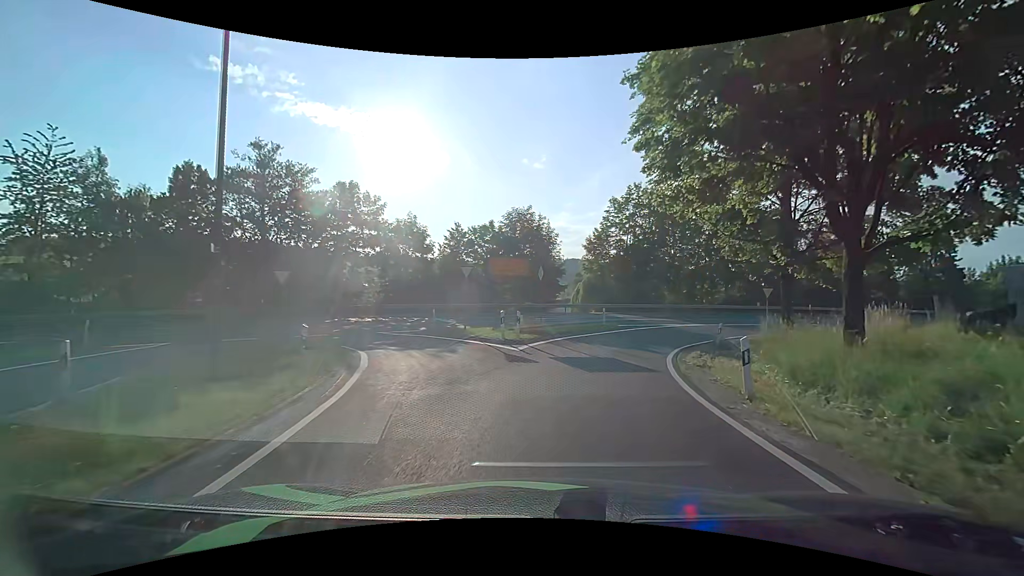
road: unclassified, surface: asphalt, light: Day
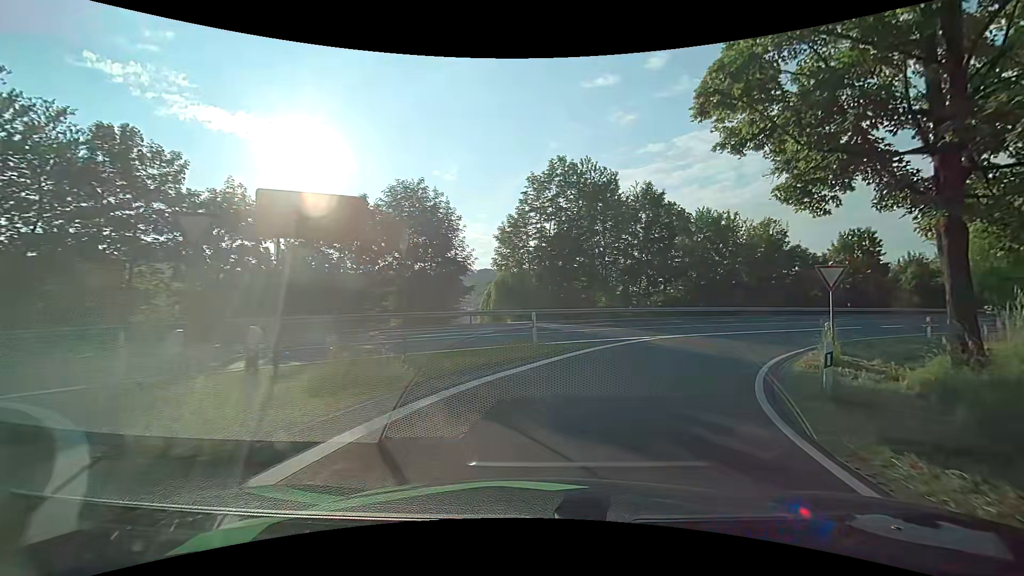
(+0.9, +13.7) m; +9°
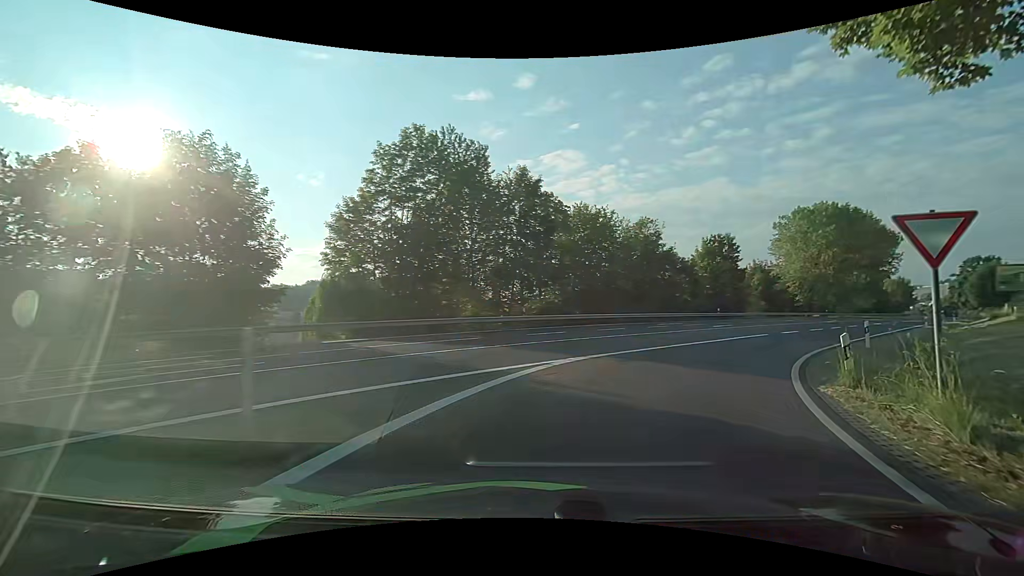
(+1.2, +9.4) m; +15°
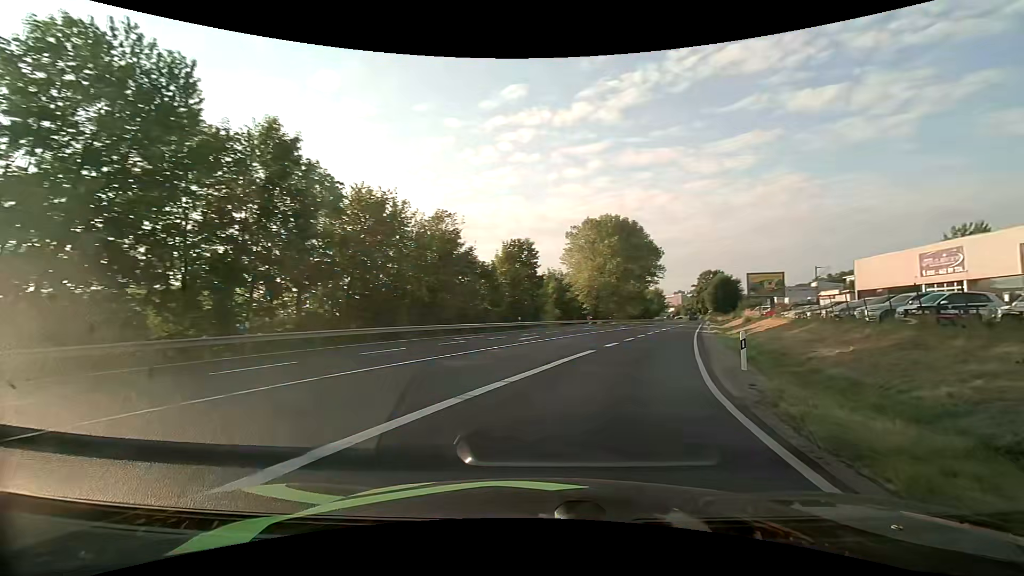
(+1.8, +9.9) m; +22°
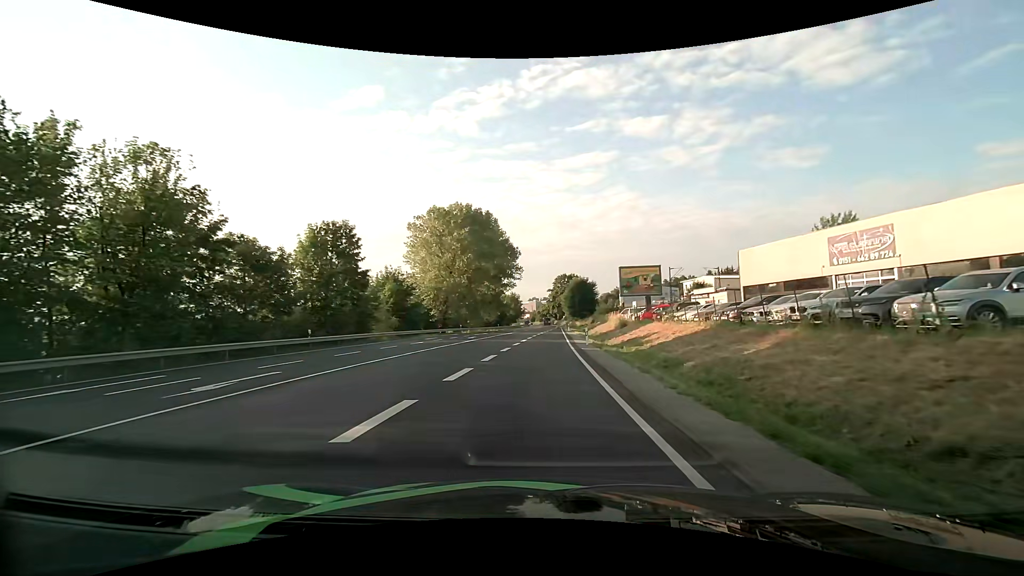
(+3.3, +16.3) m; +17°
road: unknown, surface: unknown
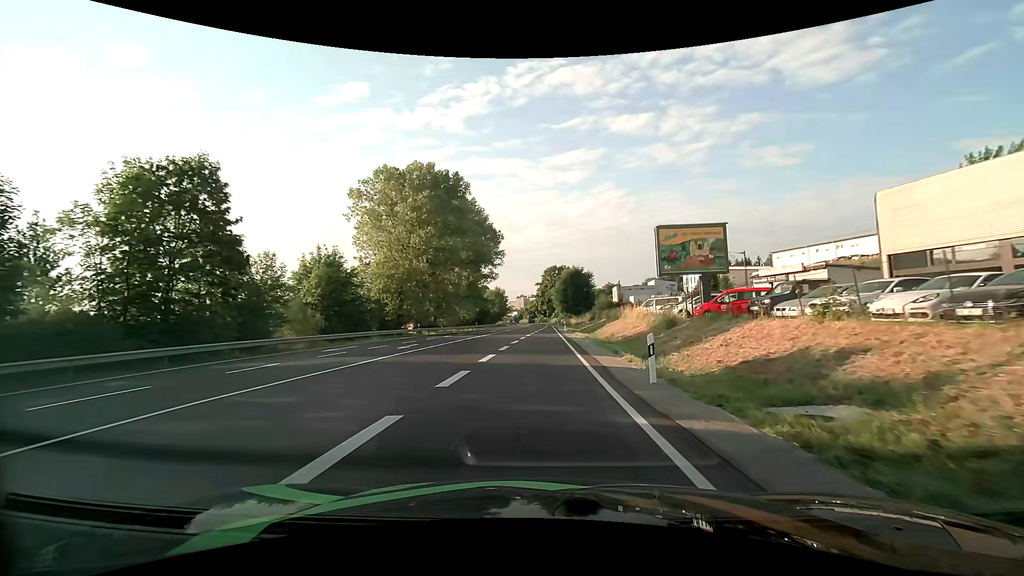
(+0.2, +20.2) m; +1°
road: primary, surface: asphalt
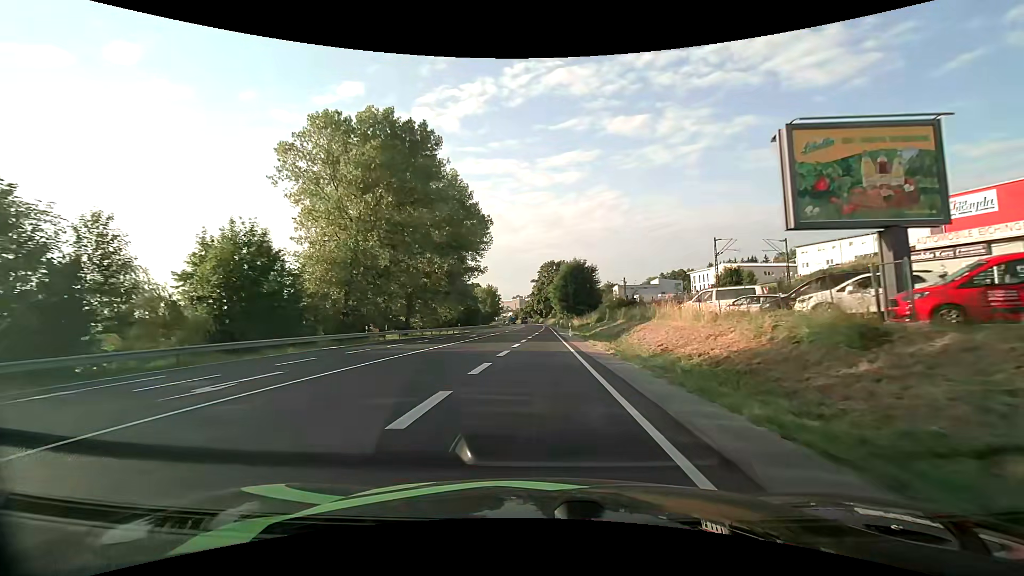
(+0.1, +16.0) m; 0°
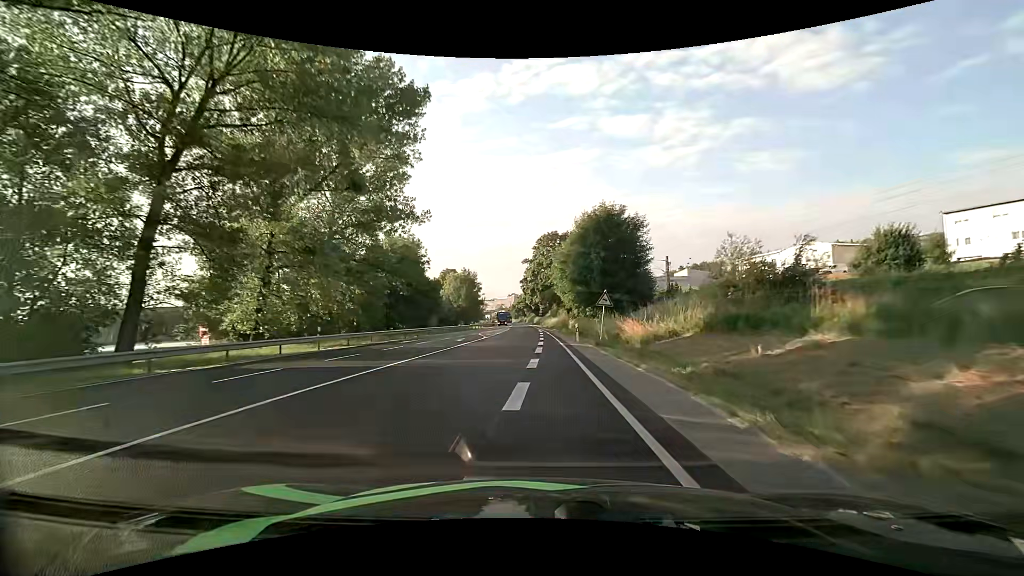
(+0.6, +47.8) m; +1°
(0, +10) (0, +20) (0, +30) (0, +40) (-1, +50) (-1, +60) (-2, +70) (-2, +80) (-3, +90) (-3, +100) m
